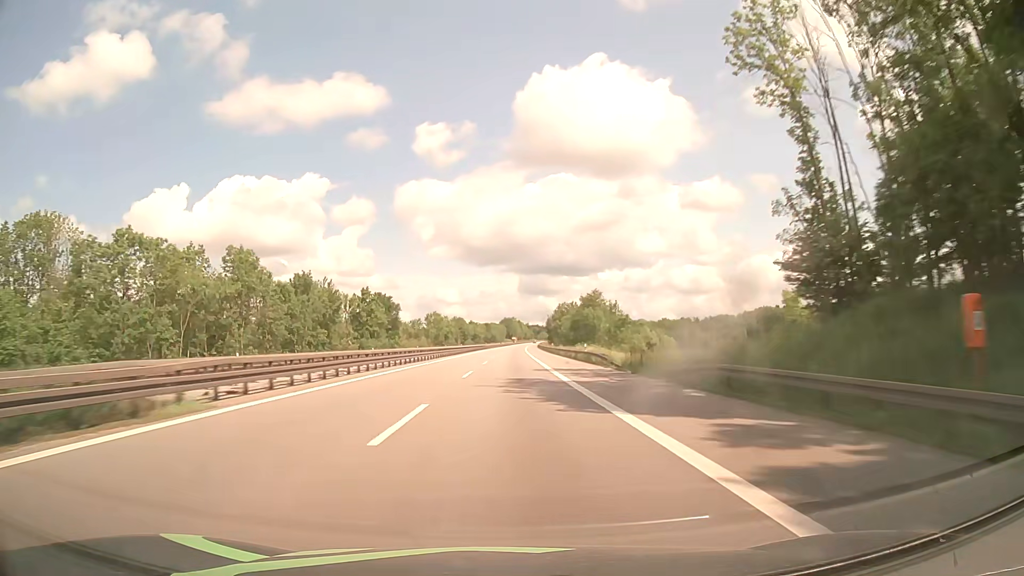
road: motorway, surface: asphalt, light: Day
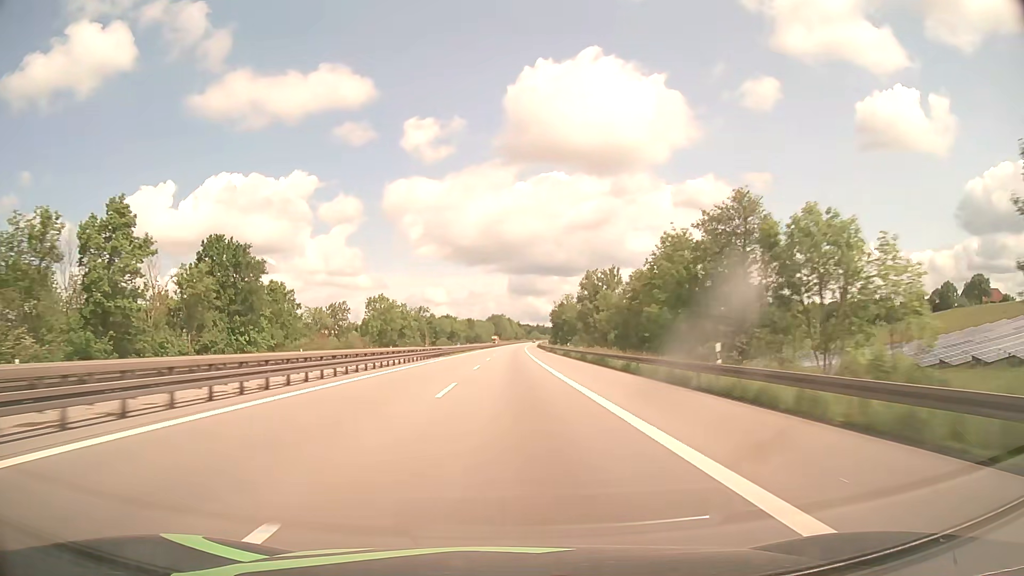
(+0.8, +82.5) m; +1°
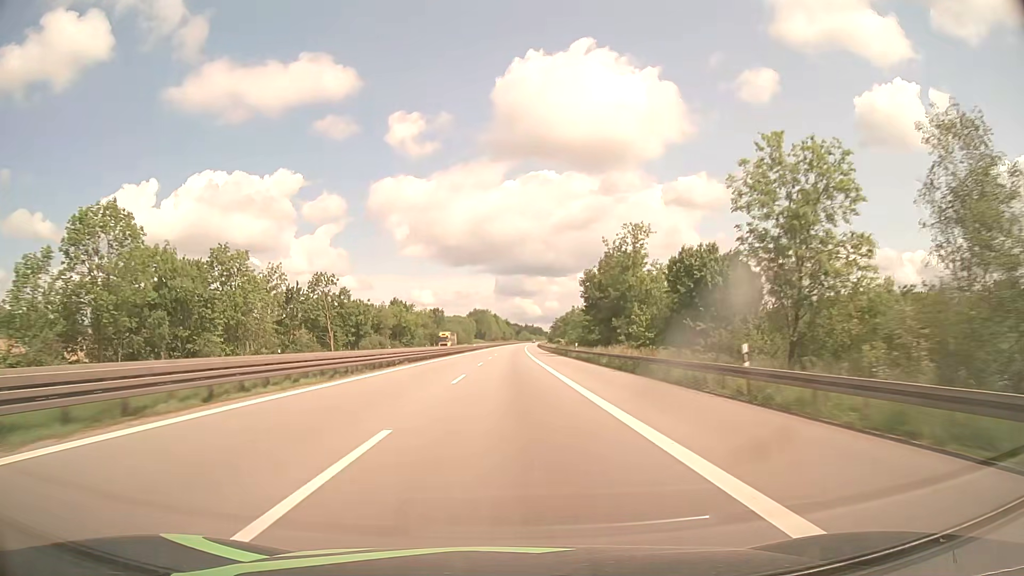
(+1.1, +103.0) m; +1°
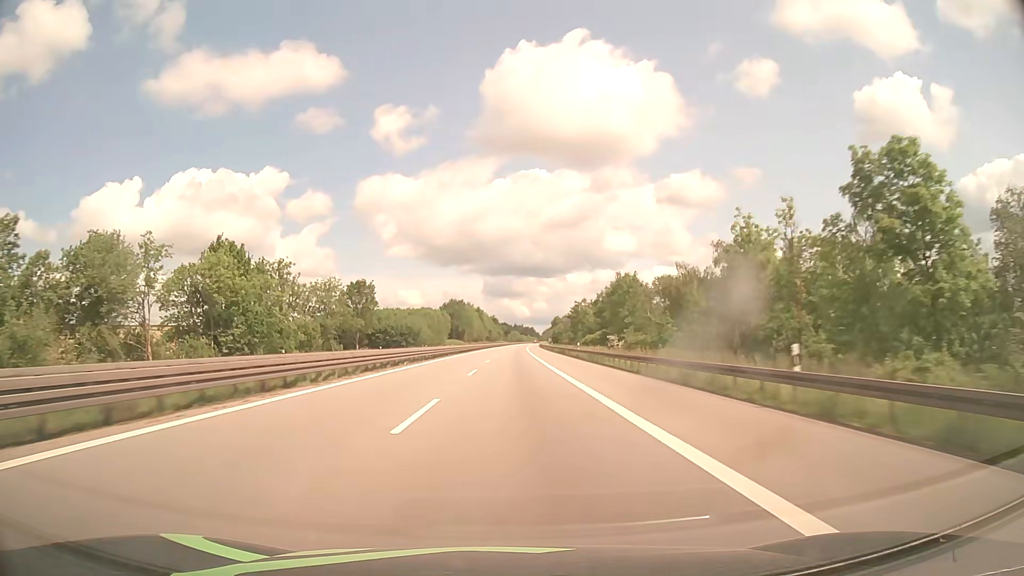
(+0.8, +103.0) m; +1°
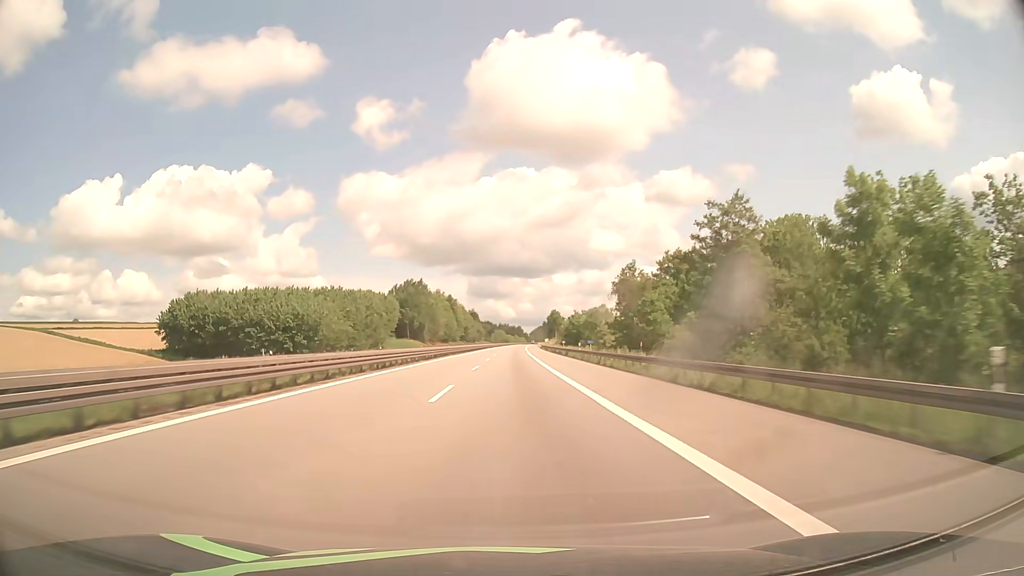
(+1.2, +103.0) m; +1°
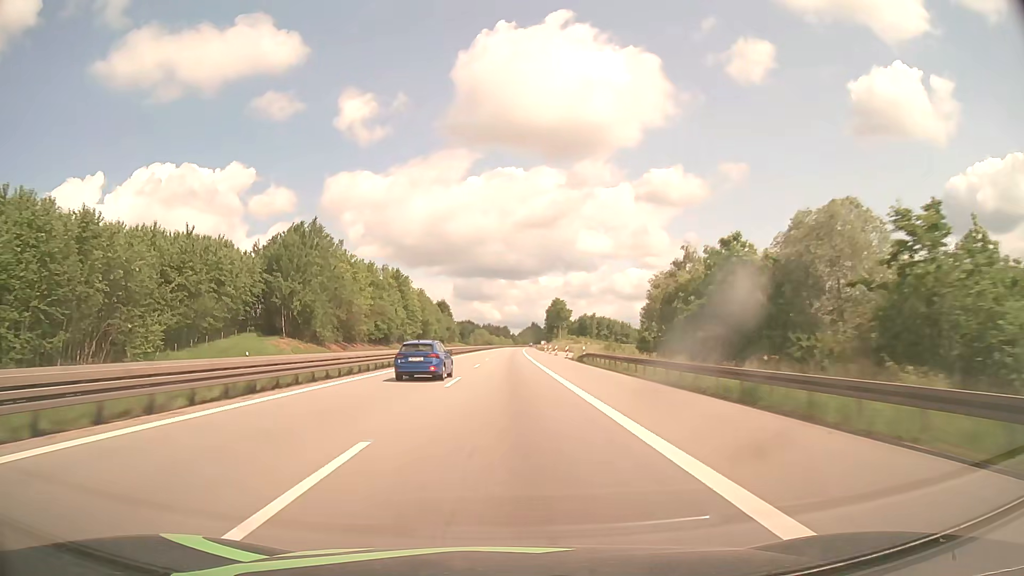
(+1.2, +103.0) m; +1°
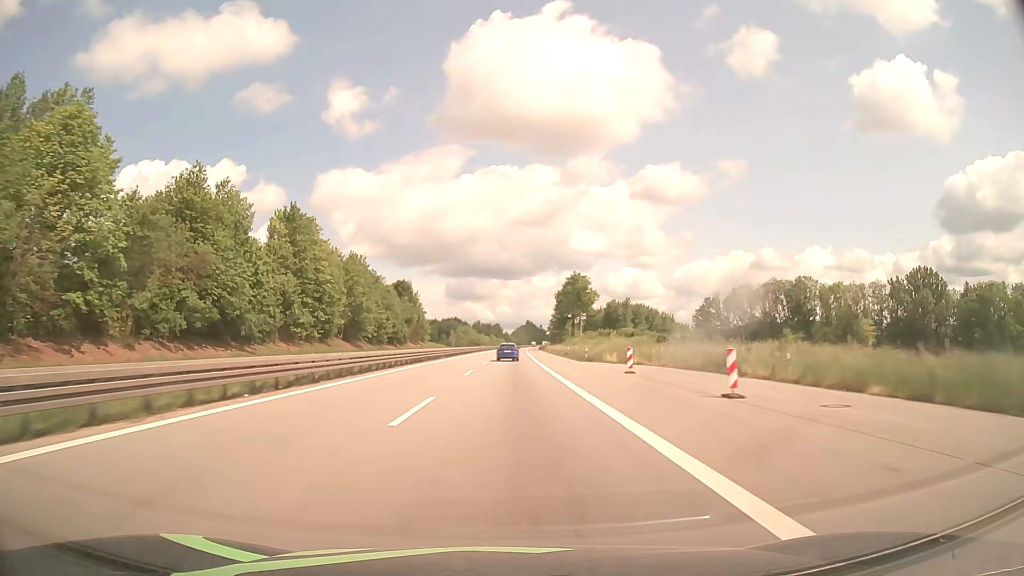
(+0.5, +82.5) m; +1°
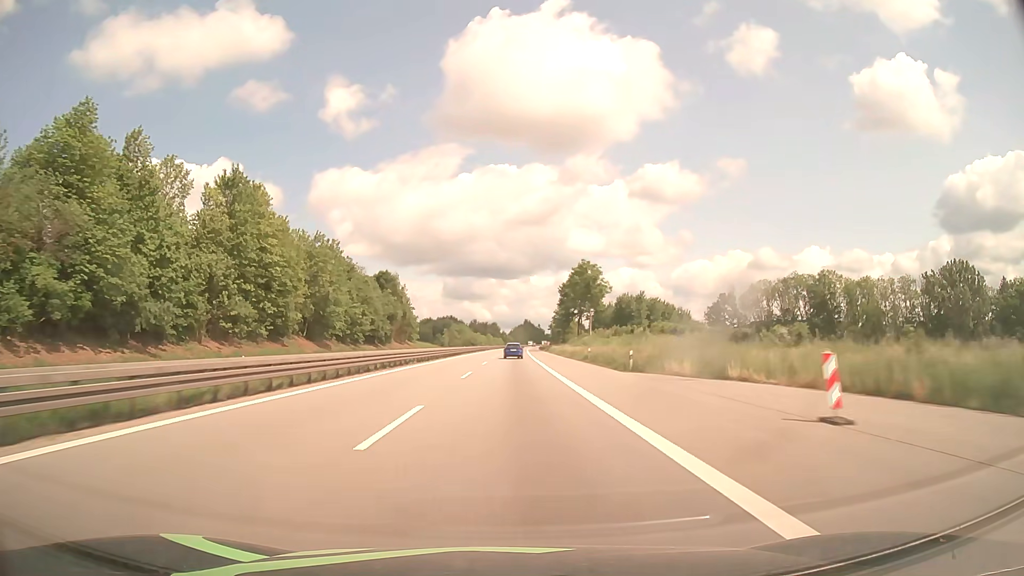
(0.0, +20.7) m; 0°
(0, +10) (0, +20) (0, +30) (0, +40) (0, +50) (0, +60) (+1, +70) (+1, +80) (+1, +90) (+1, +100) m
